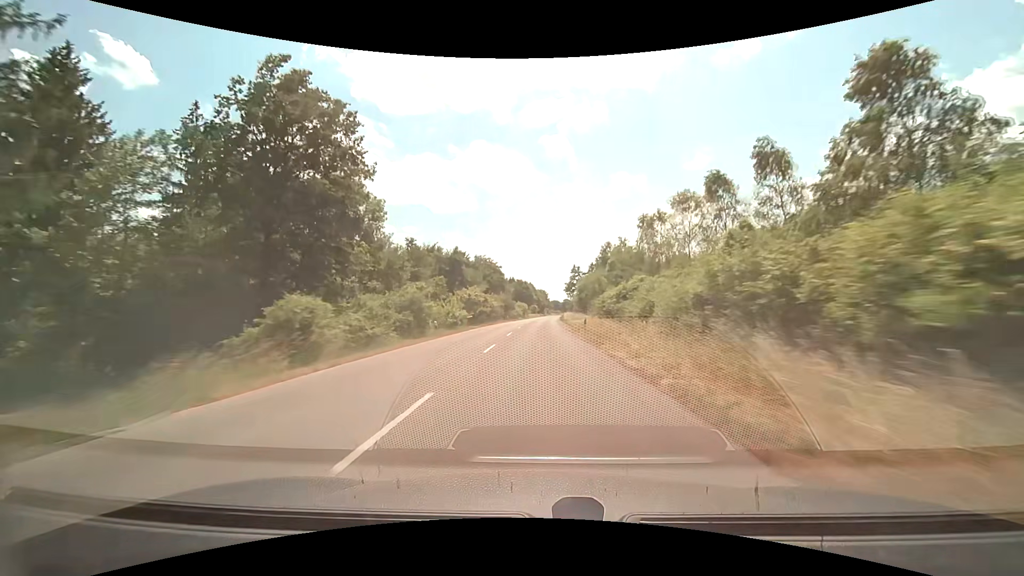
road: tertiary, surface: asphalt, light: Day
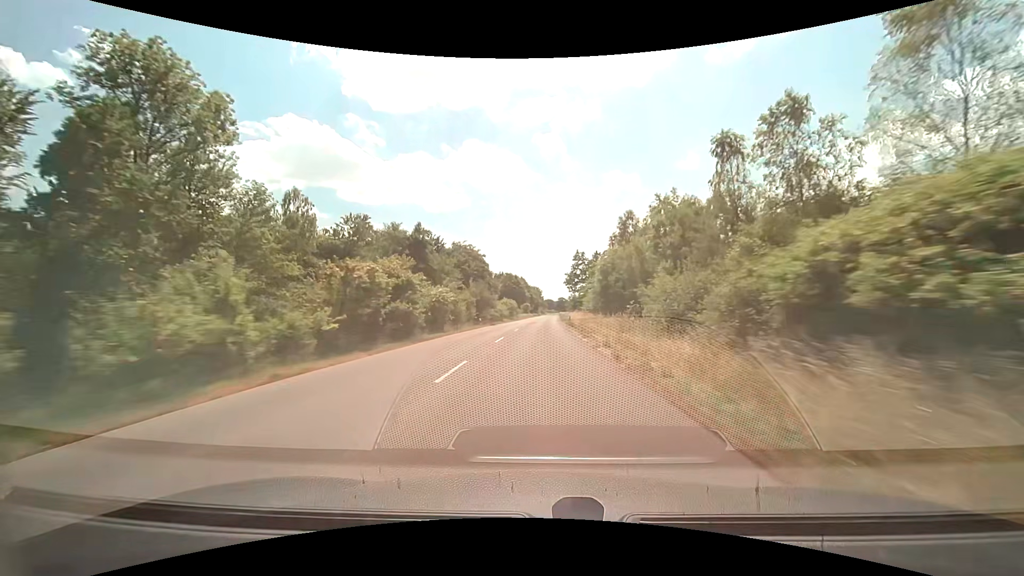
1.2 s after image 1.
(0.0, +30.7) m; 0°
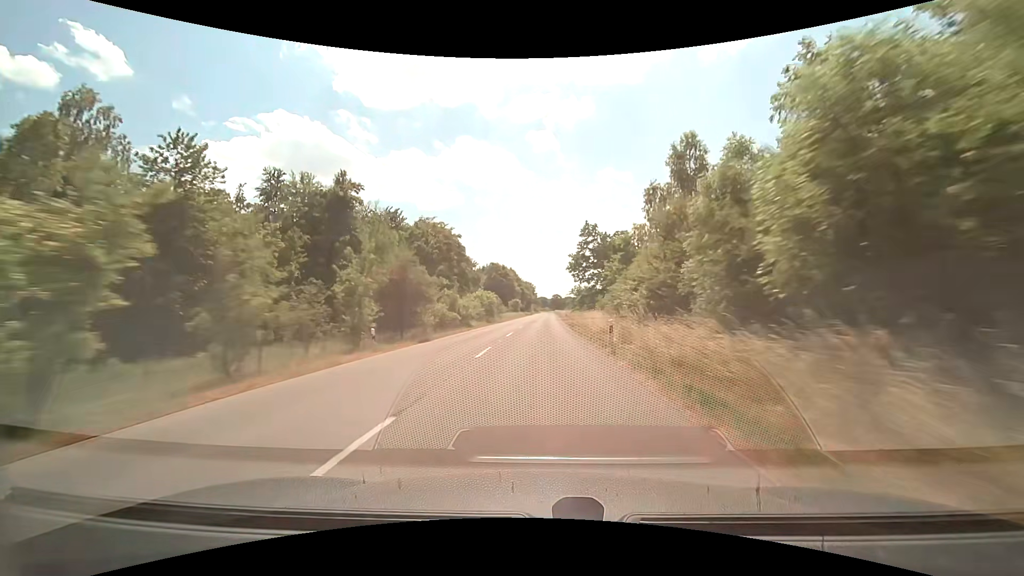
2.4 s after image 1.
(+0.2, +30.8) m; +1°
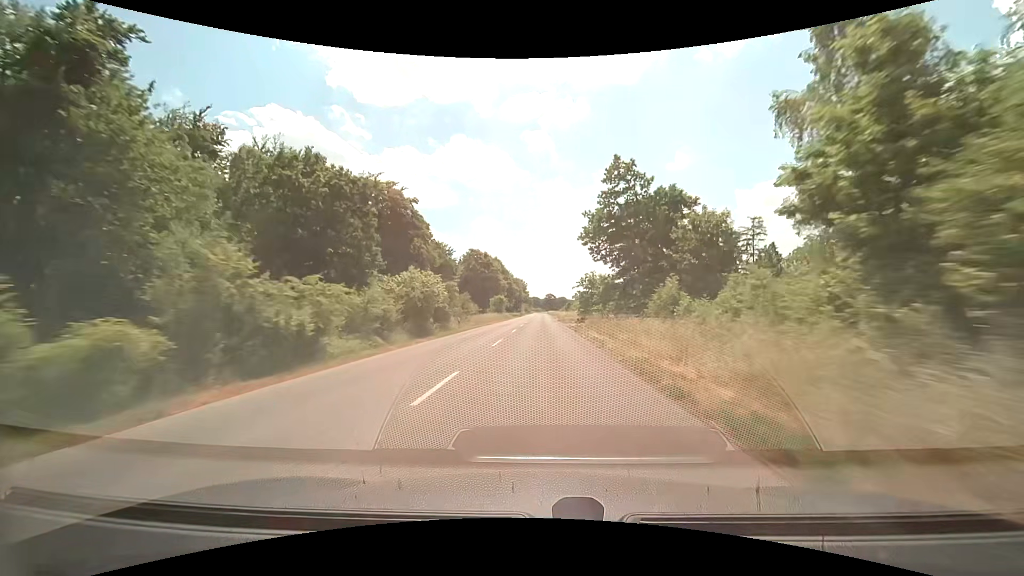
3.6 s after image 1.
(+0.2, +30.7) m; +1°
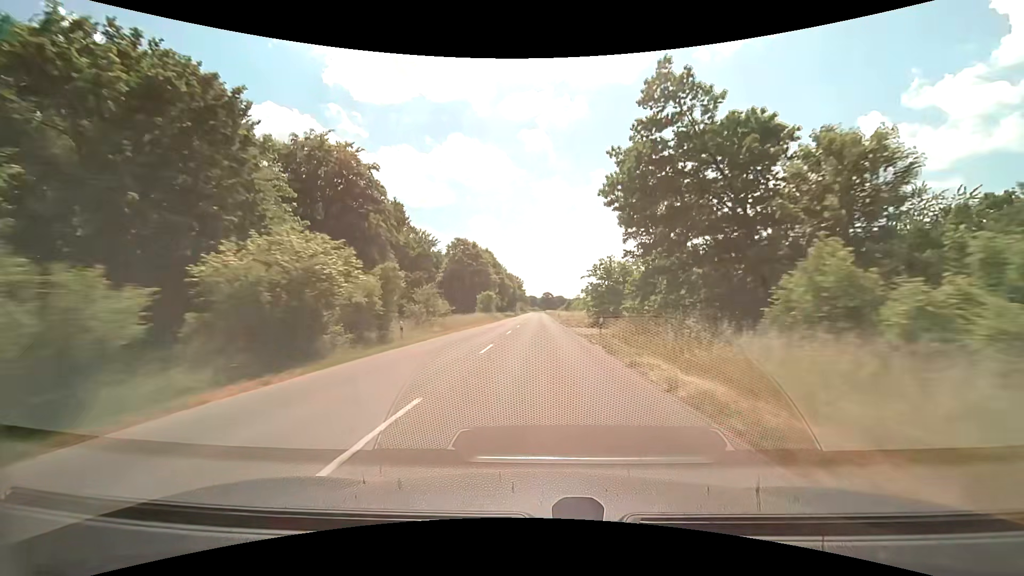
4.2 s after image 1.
(+0.1, +15.3) m; +1°
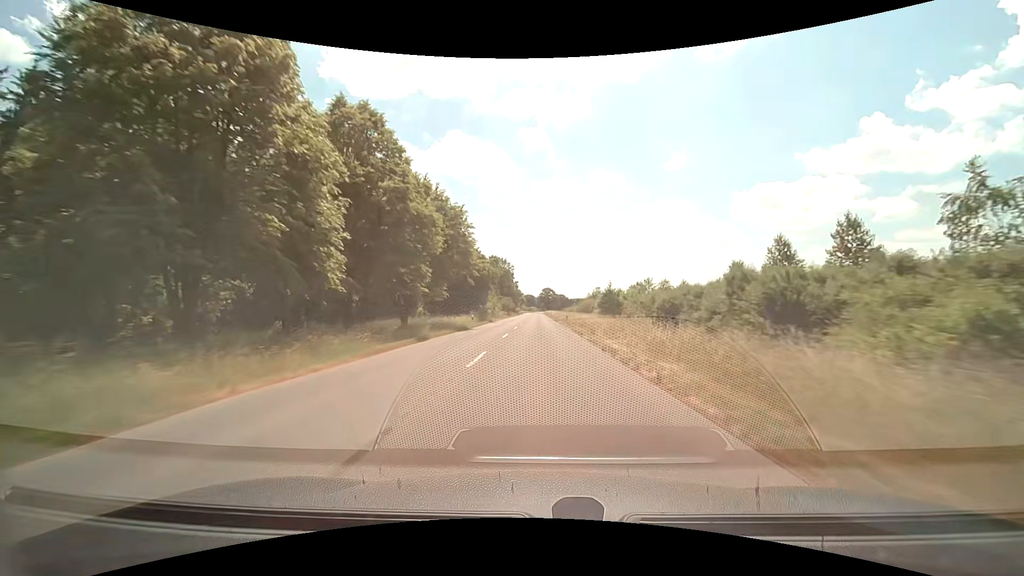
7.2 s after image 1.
(+0.1, +74.9) m; 0°
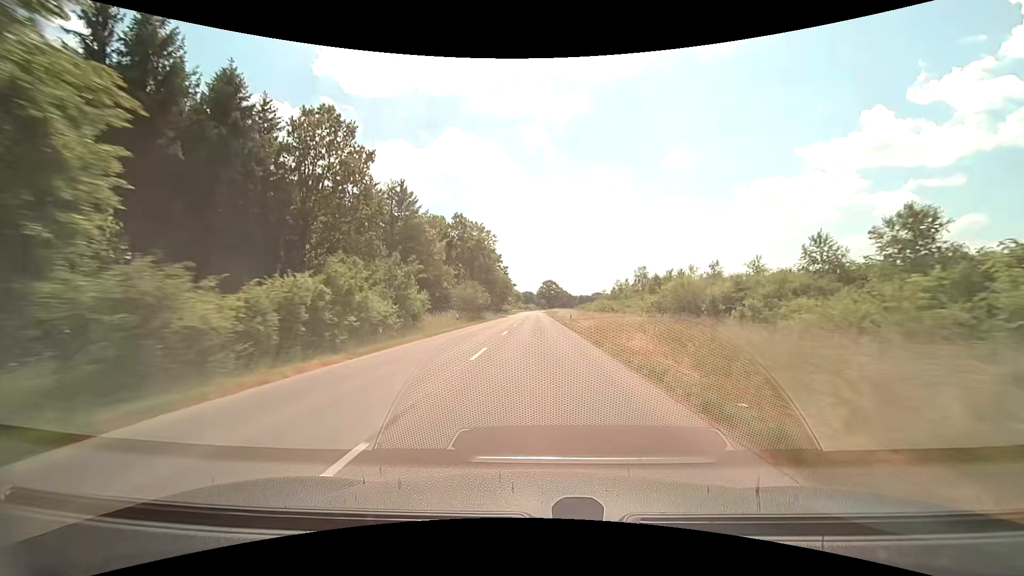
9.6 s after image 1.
(+0.1, +58.5) m; 0°
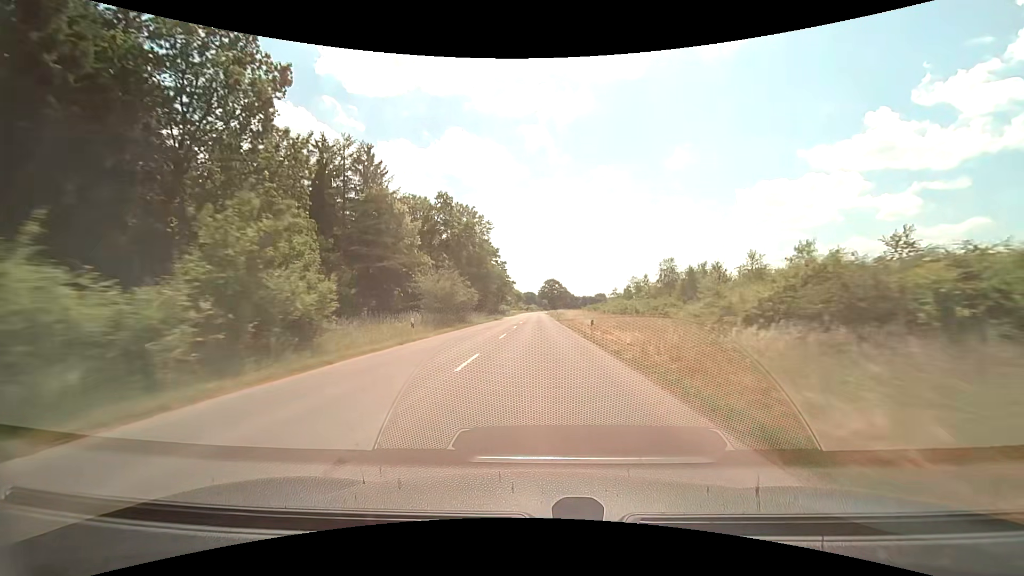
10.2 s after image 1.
(0.0, +14.5) m; -1°
(0, +10) (0, +20) (0, +30) (0, +40) (0, +50) (0, +60) (0, +70) (0, +80) (+1, +90) (+1, +100) m
